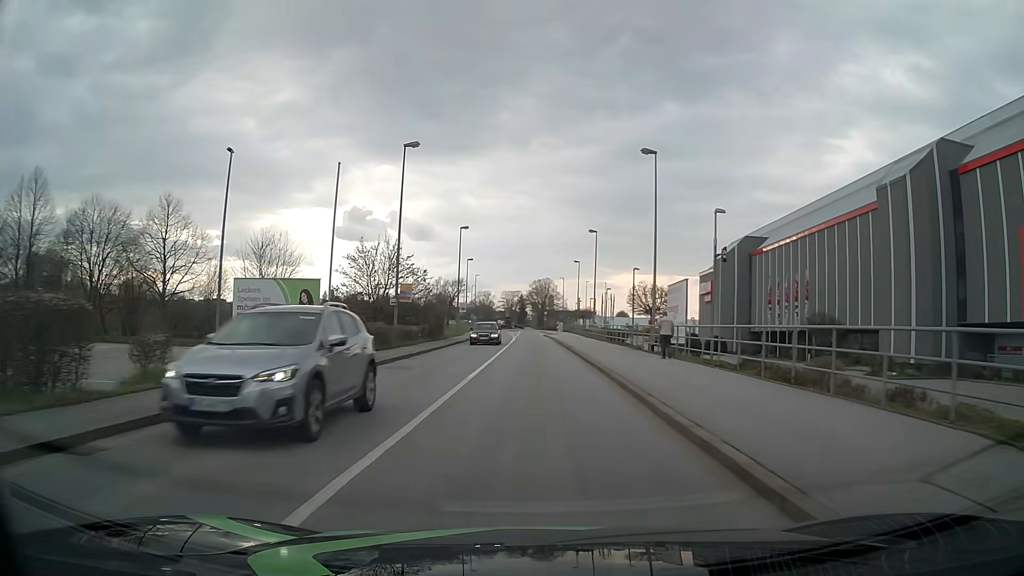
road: tertiary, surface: asphalt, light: Day
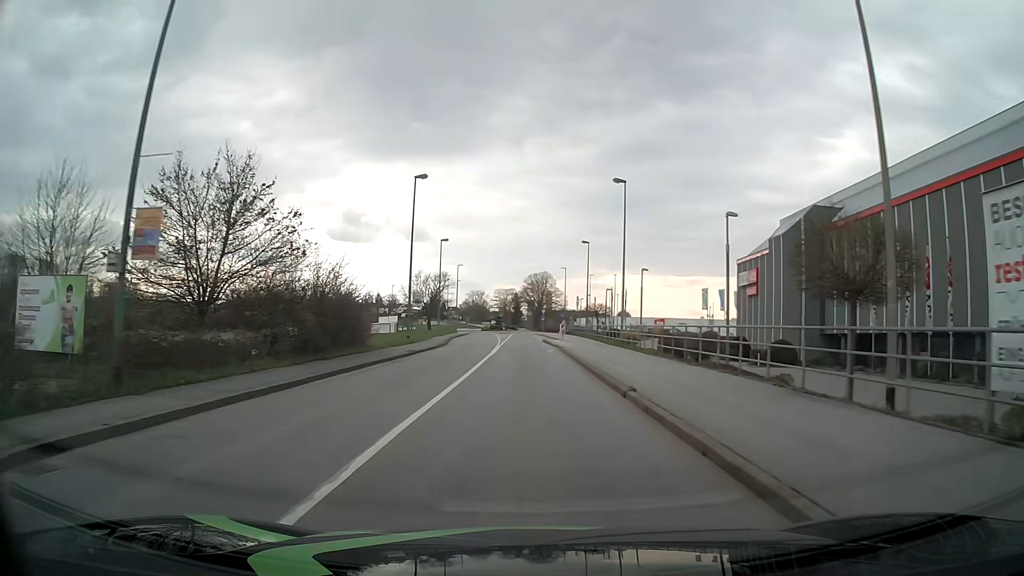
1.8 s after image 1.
(+0.2, +22.9) m; +1°
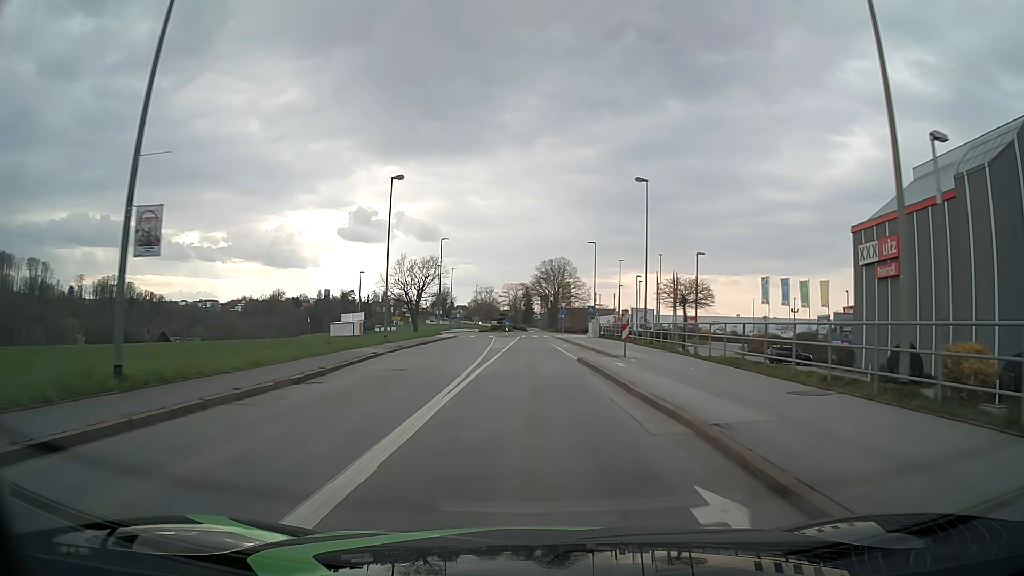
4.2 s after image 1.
(-0.3, +30.5) m; -1°
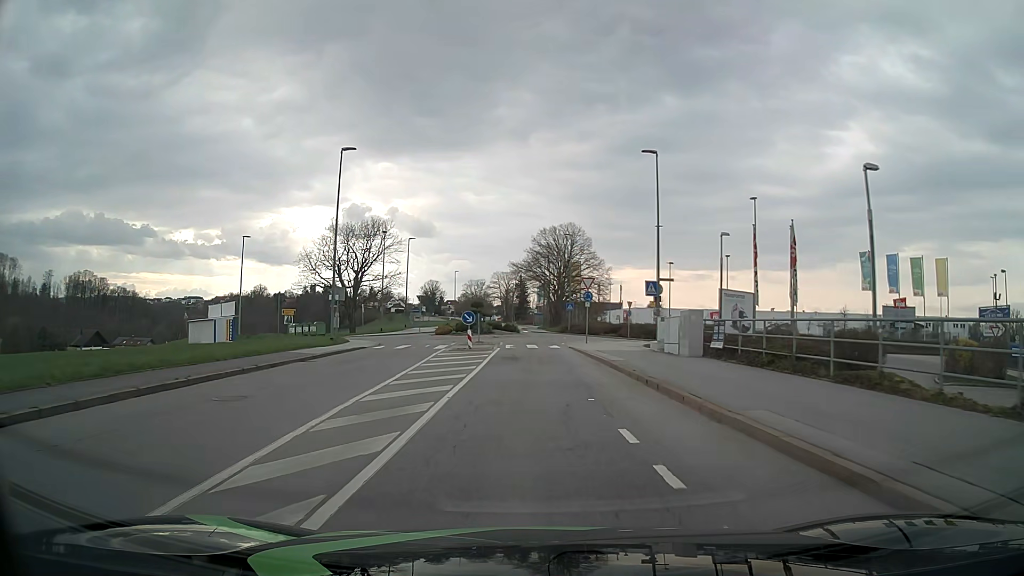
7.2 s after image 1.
(+0.1, +36.9) m; 0°
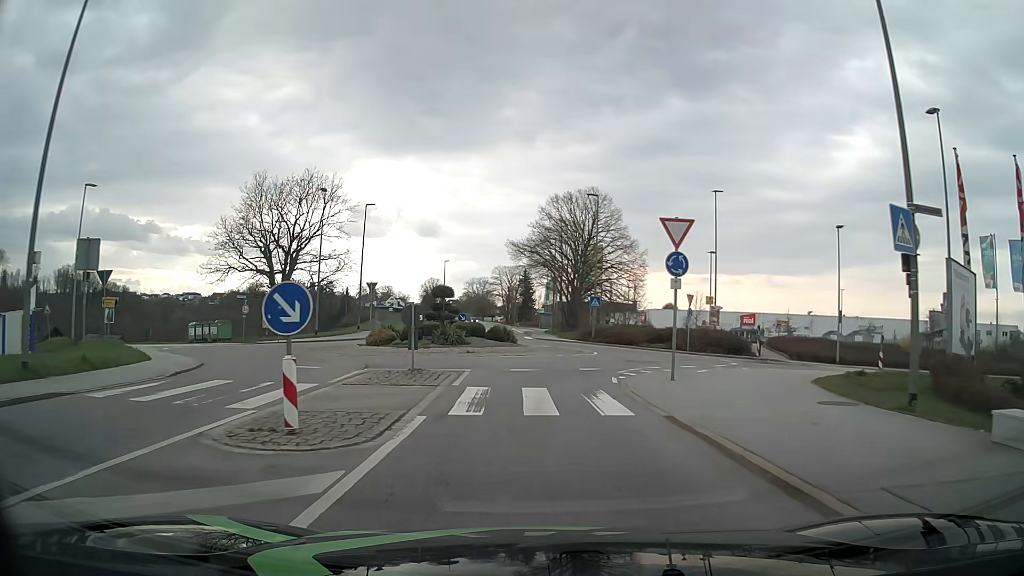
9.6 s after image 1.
(0.0, +22.5) m; 0°
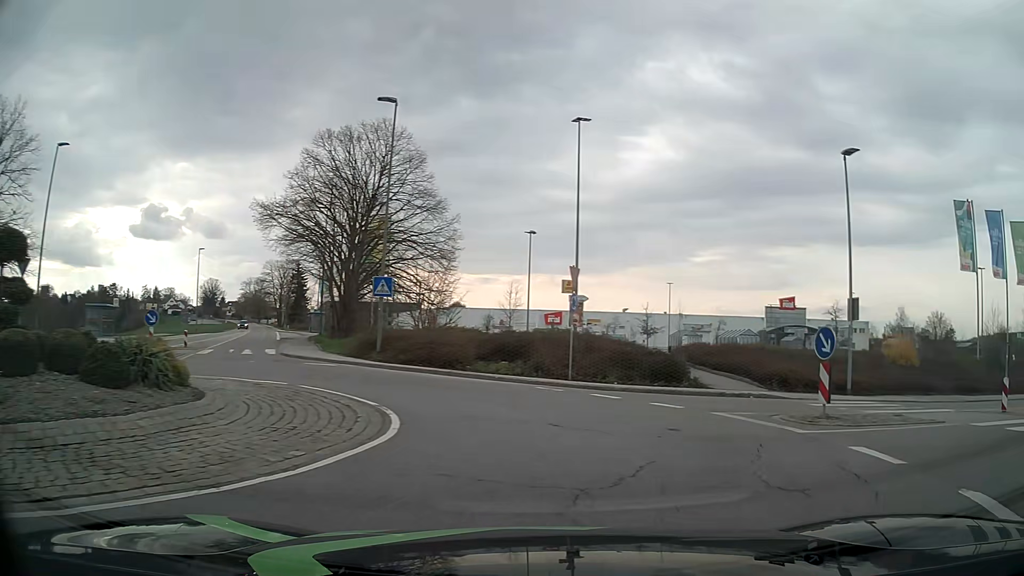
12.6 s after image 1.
(+1.1, +20.3) m; +20°
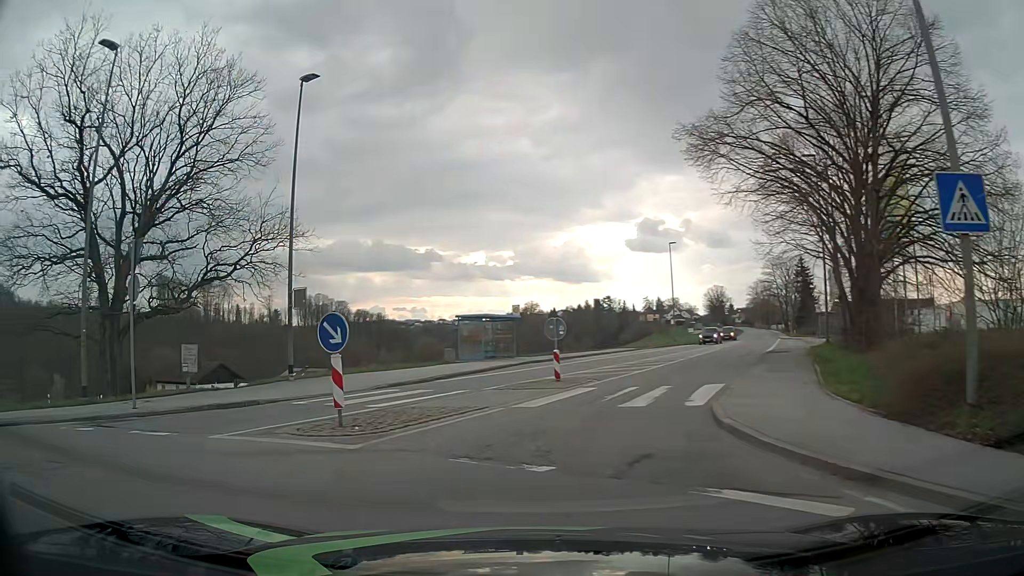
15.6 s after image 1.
(-3.9, +16.6) m; -46°
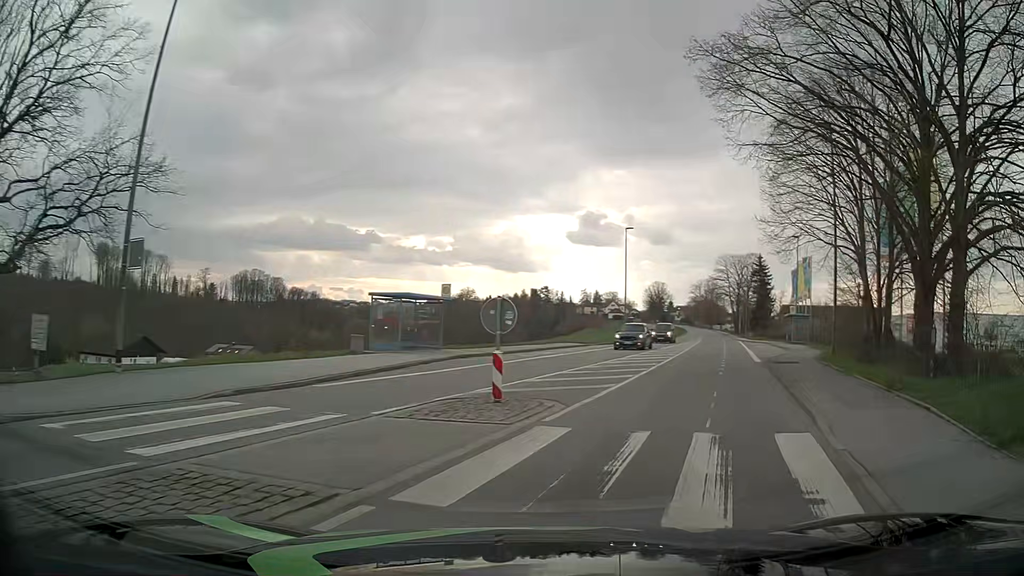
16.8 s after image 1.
(0.0, +7.4) m; +6°
